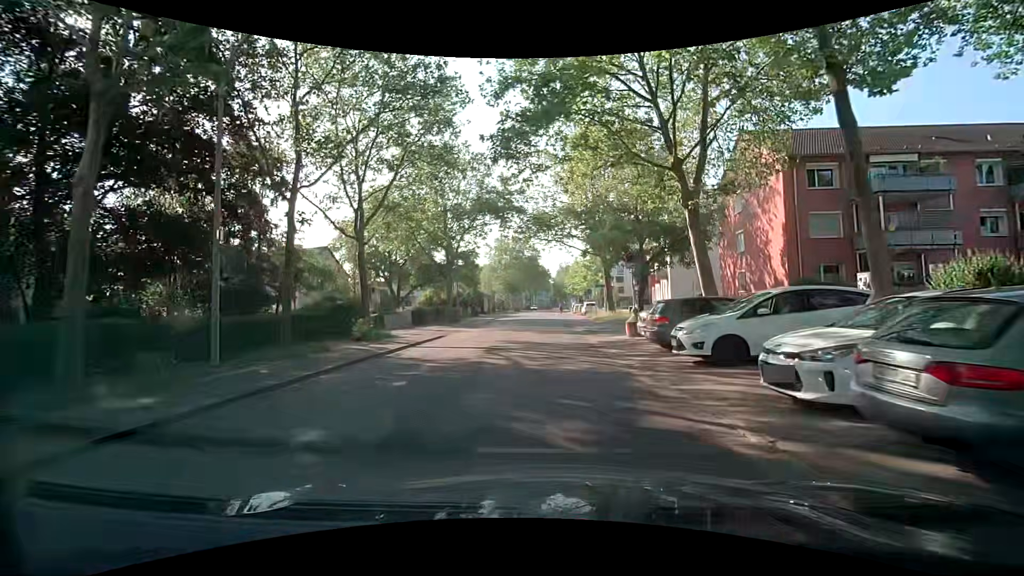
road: secondary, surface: asphalt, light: Day
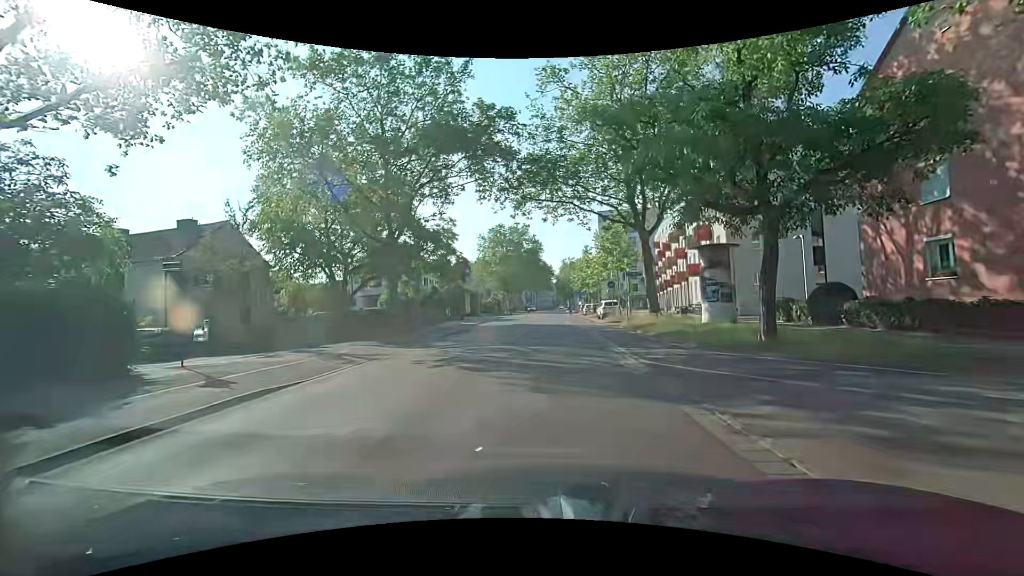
(0.0, +17.0) m; -1°
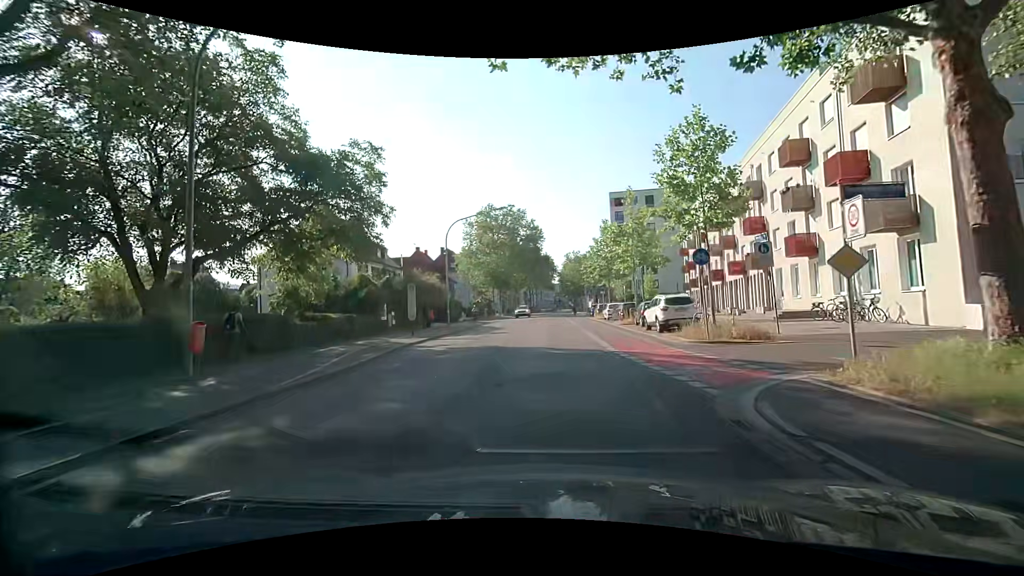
(0.0, +21.4) m; 0°
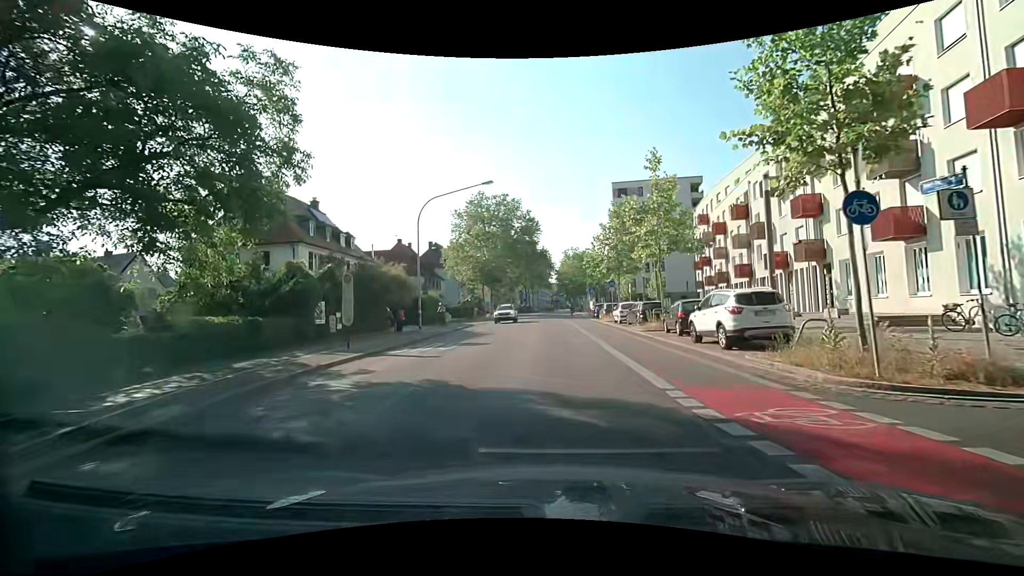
(0.0, +8.7) m; 0°
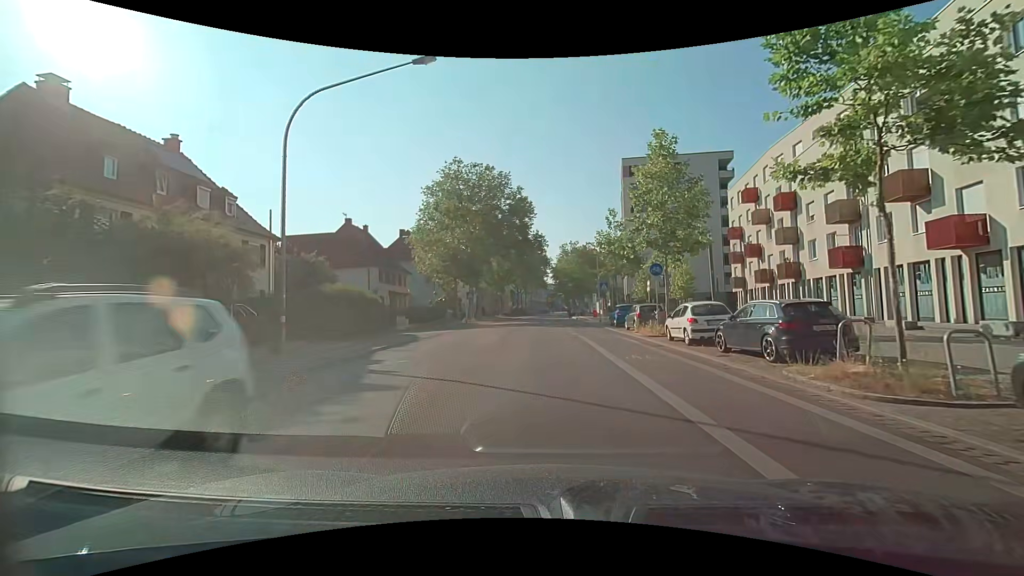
(+0.2, +17.3) m; 0°
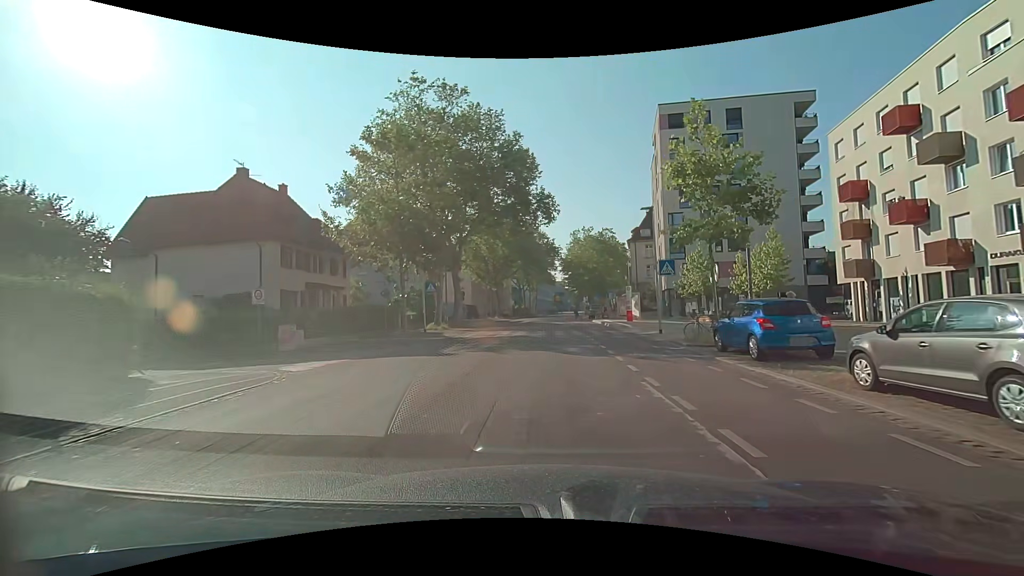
(0.0, +20.7) m; 0°
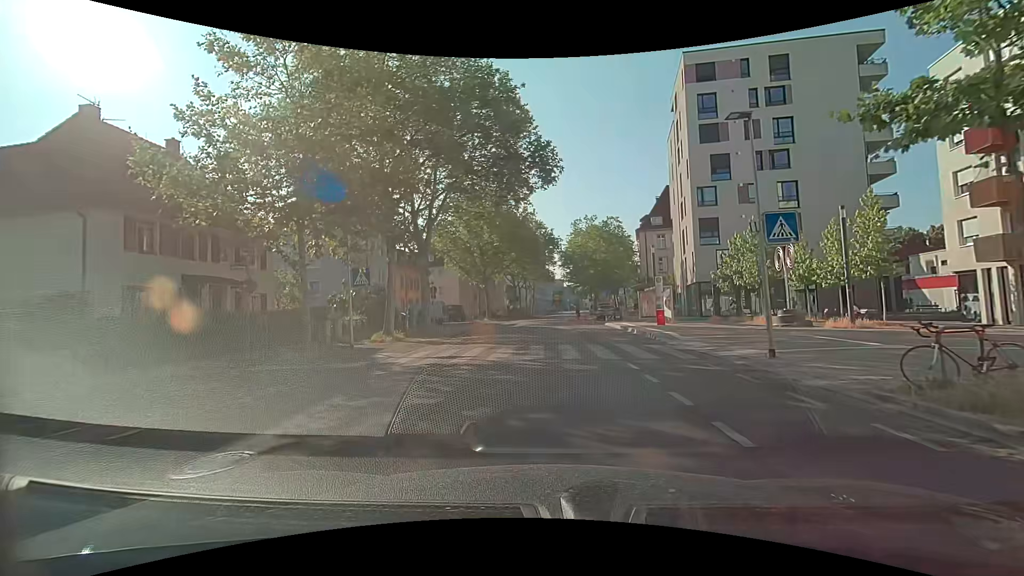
(-0.2, +11.7) m; -1°
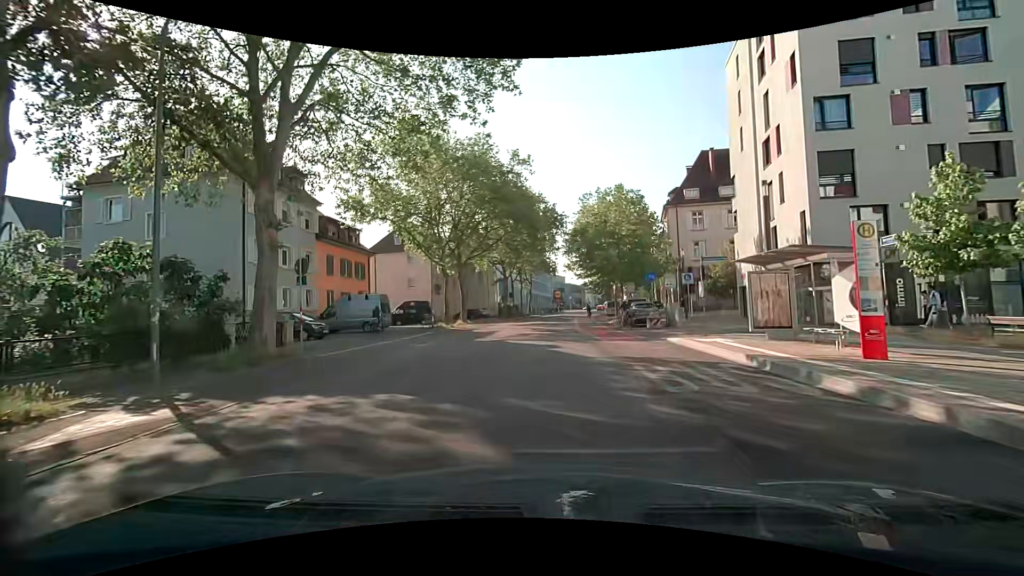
(+0.1, +19.6) m; -2°
(0, +10) (0, +20) (+1, +30) (+2, +40) (+2, +50) (+4, +60) (+5, +70) (+6, +80) (+8, +89) (+10, +99) m
